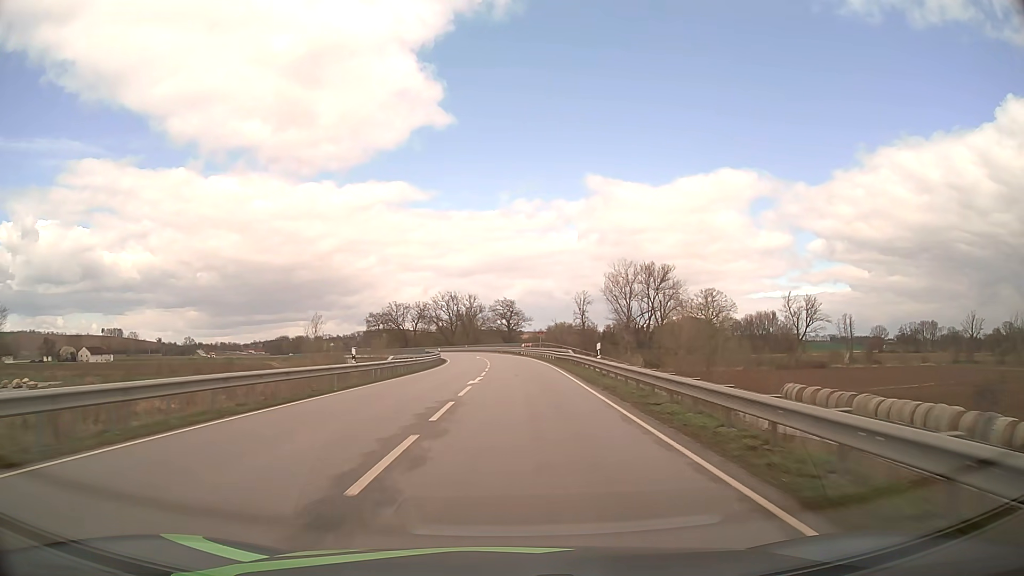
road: secondary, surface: asphalt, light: Day
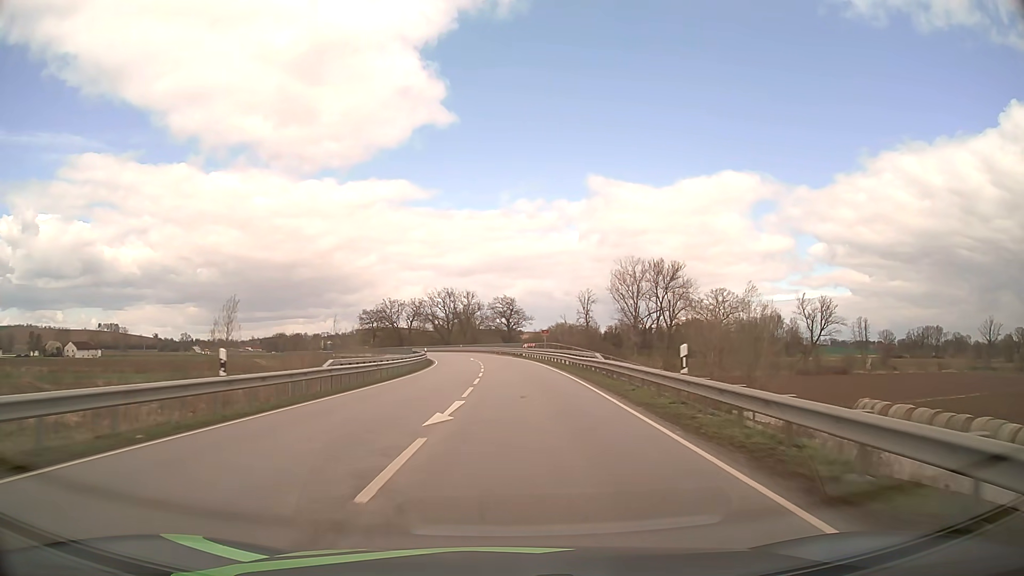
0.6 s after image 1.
(0.0, +12.3) m; 0°
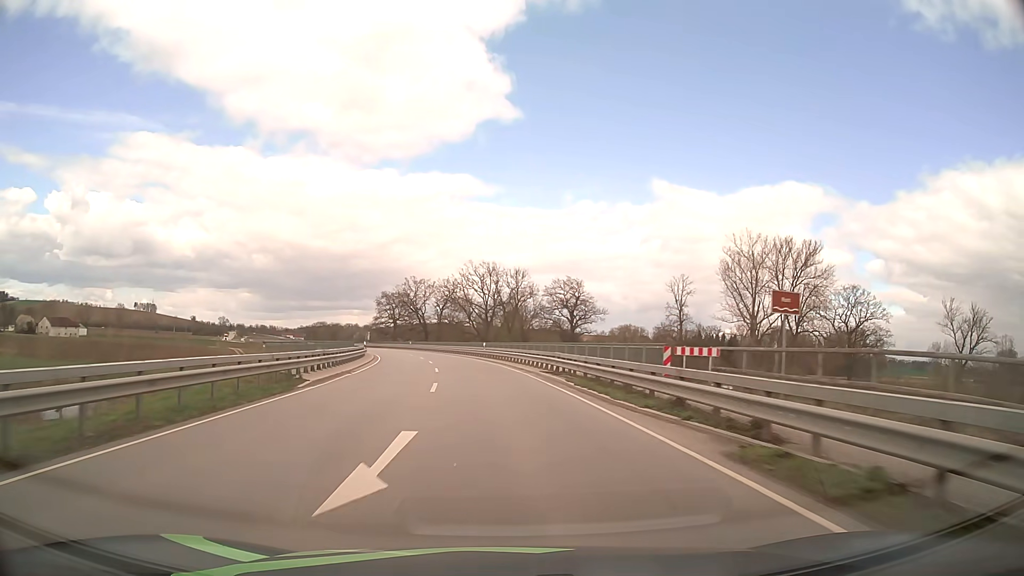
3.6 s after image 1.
(-1.2, +60.5) m; -4°
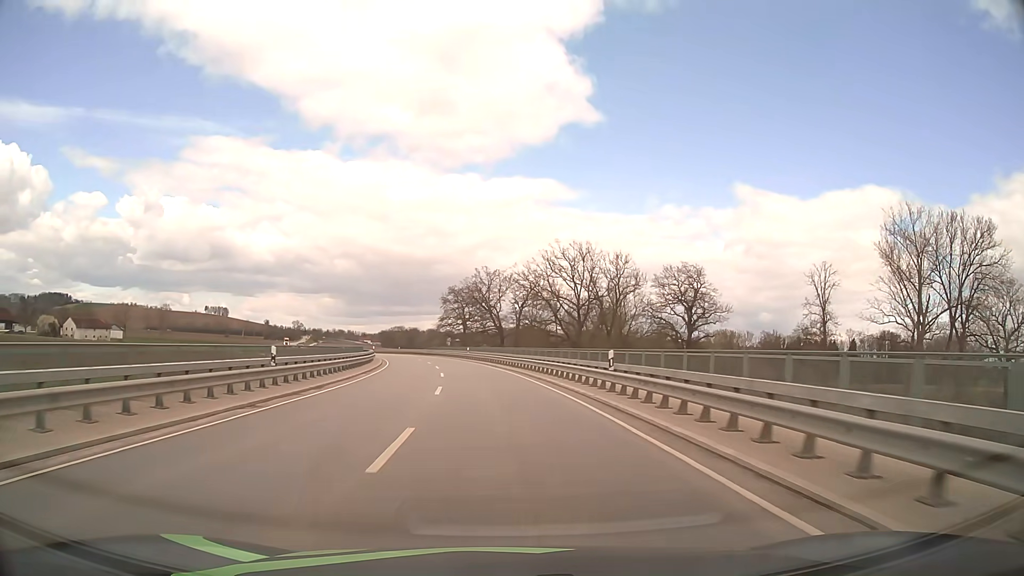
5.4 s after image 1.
(-2.2, +35.5) m; -7°
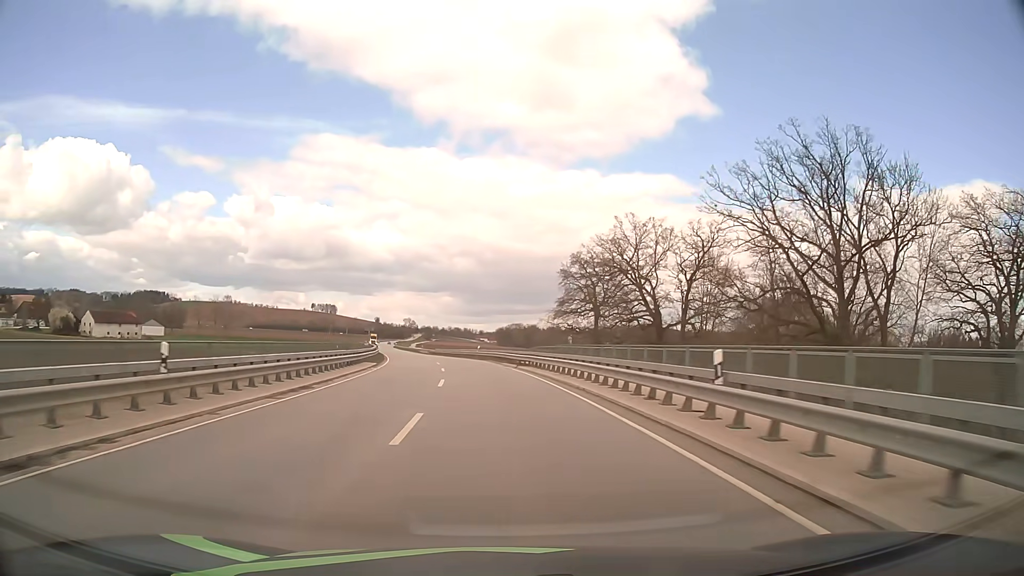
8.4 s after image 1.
(-5.1, +58.4) m; -10°
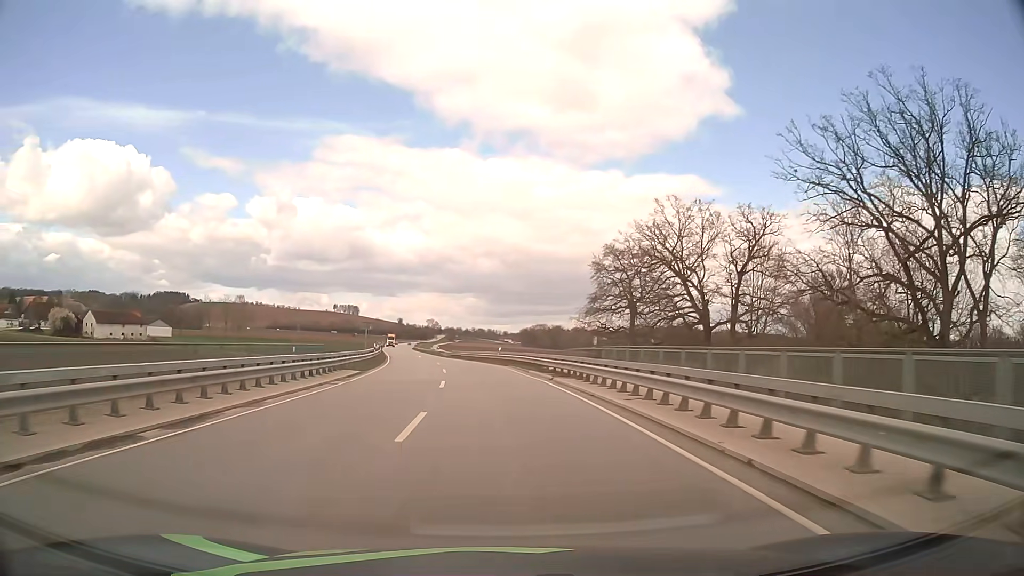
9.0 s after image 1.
(-0.2, +11.7) m; -2°
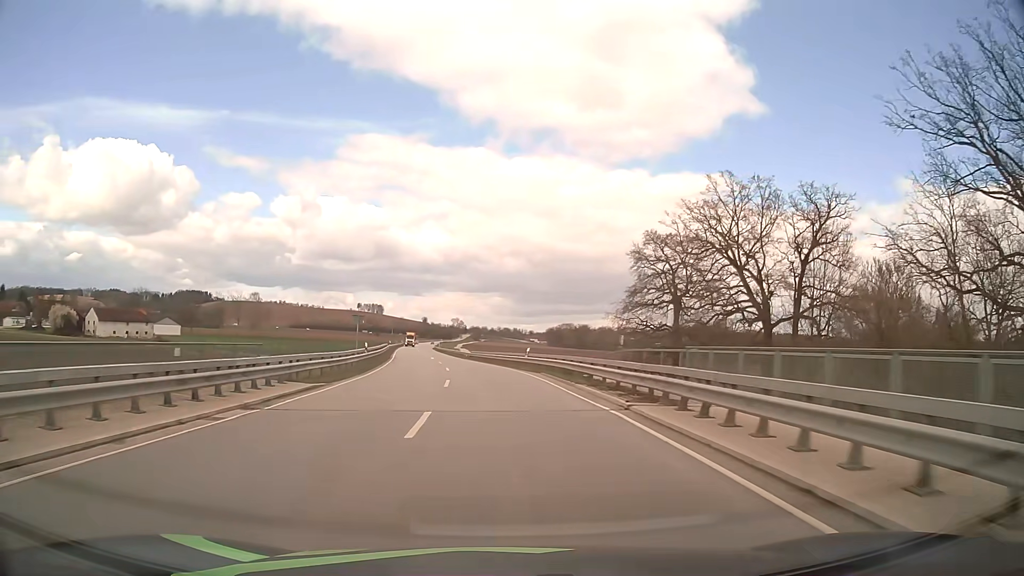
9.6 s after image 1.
(-0.3, +11.7) m; -2°
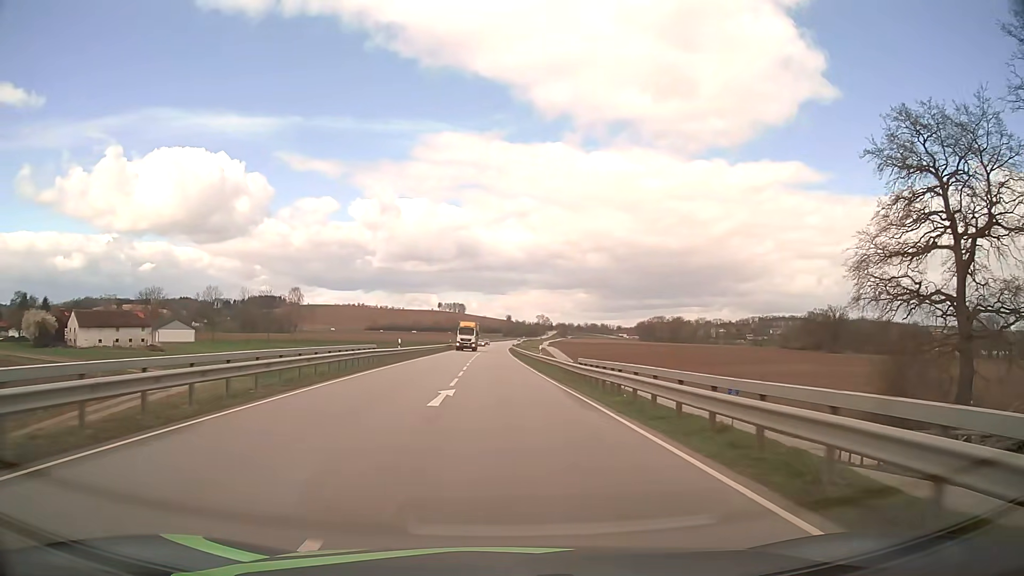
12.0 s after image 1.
(-3.0, +46.9) m; -7°
(0, +10) (0, +20) (0, +30) (-1, +40) (-1, +50) (-1, +60) (-1, +70) (-2, +80) (-2, +90) (-2, +100) m
